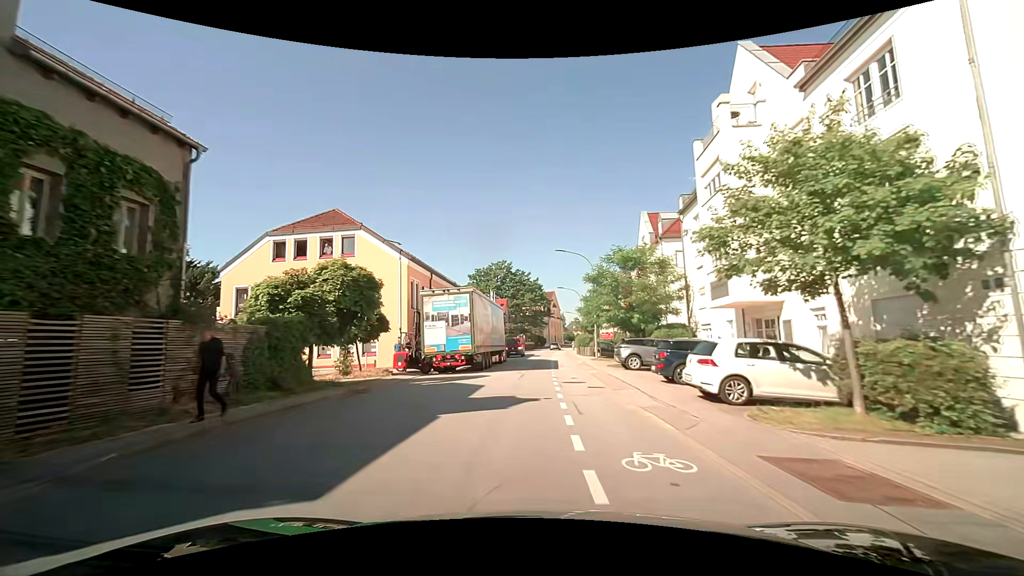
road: tertiary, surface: asphalt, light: Day
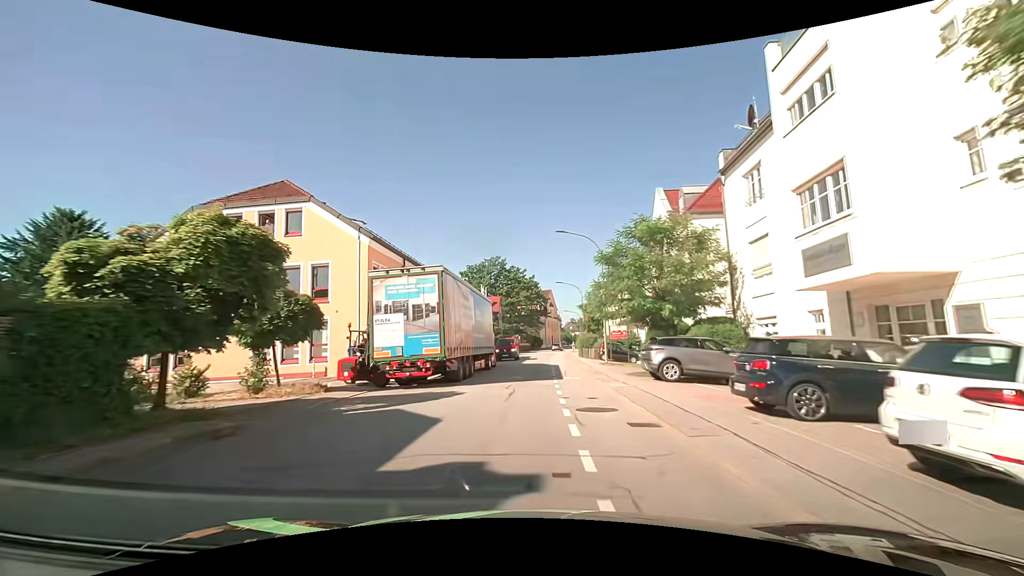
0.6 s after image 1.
(+0.1, +7.1) m; +1°
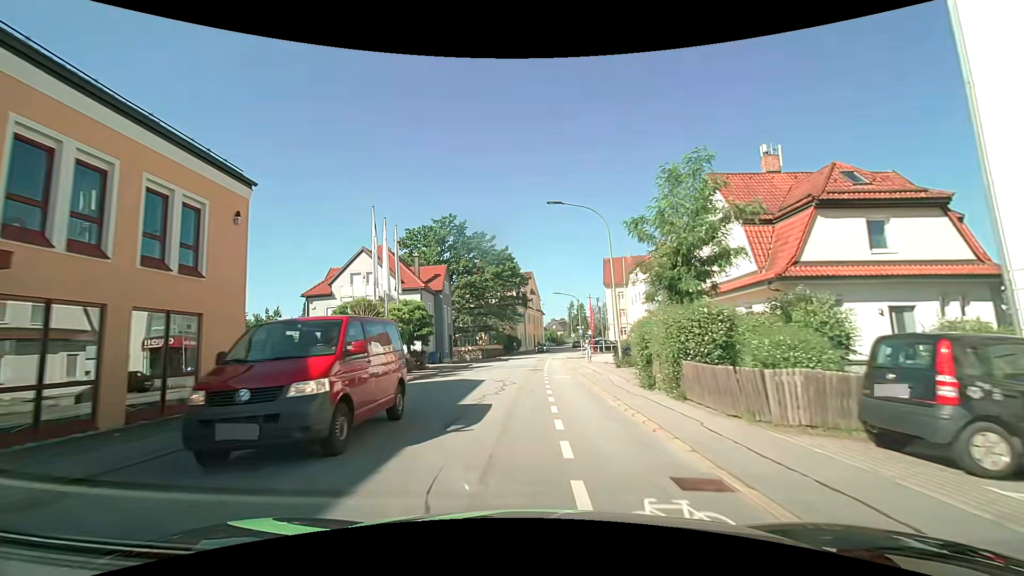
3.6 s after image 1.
(+1.0, +35.8) m; +2°
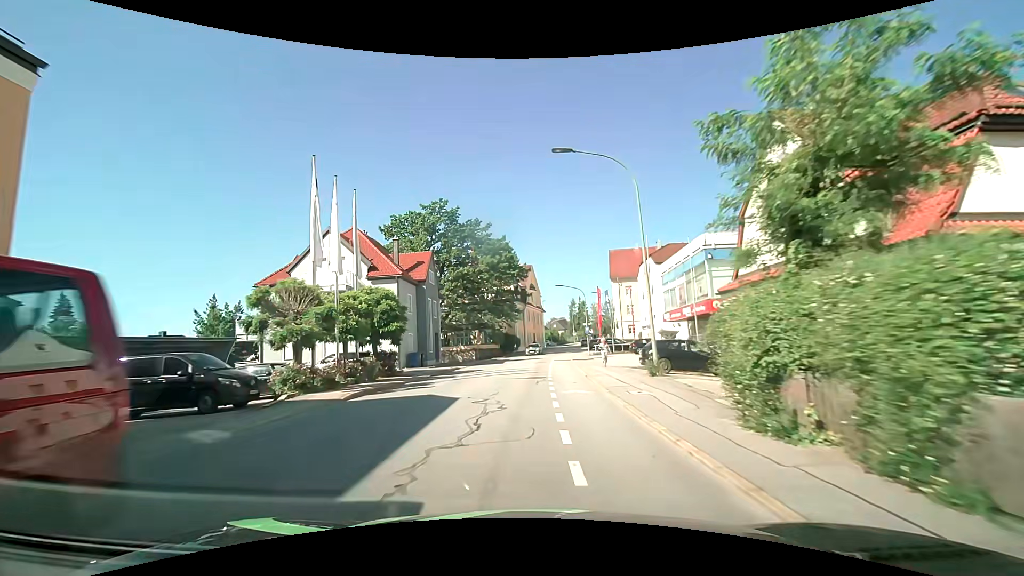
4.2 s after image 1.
(0.0, +7.2) m; 0°
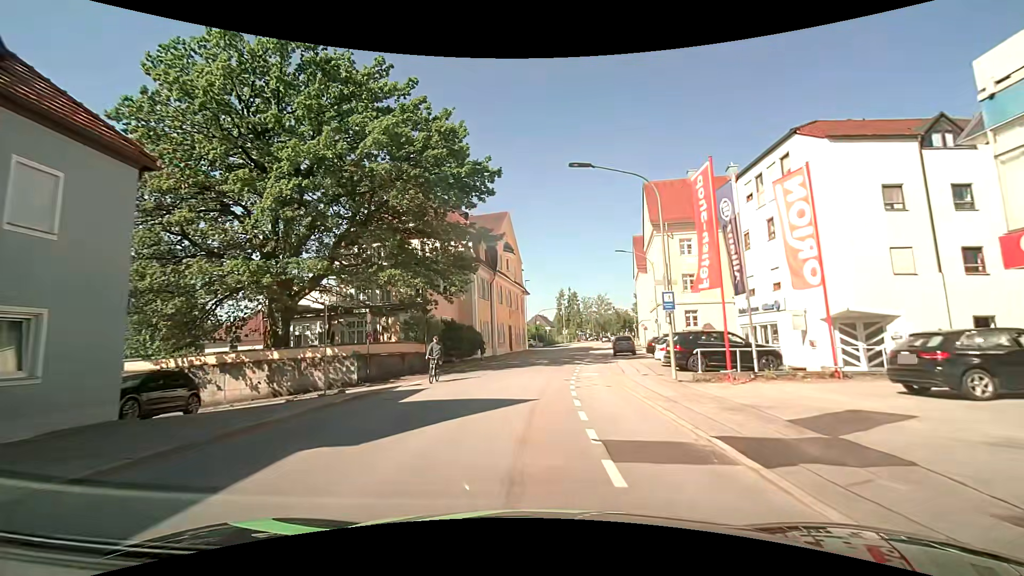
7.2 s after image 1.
(+0.6, +36.4) m; +2°
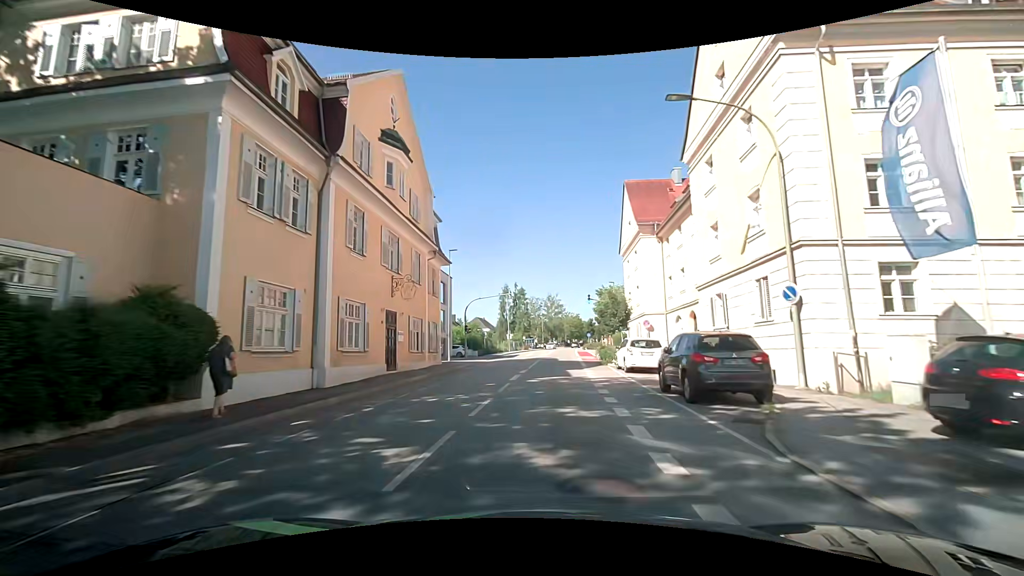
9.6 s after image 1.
(+1.4, +28.7) m; +7°
